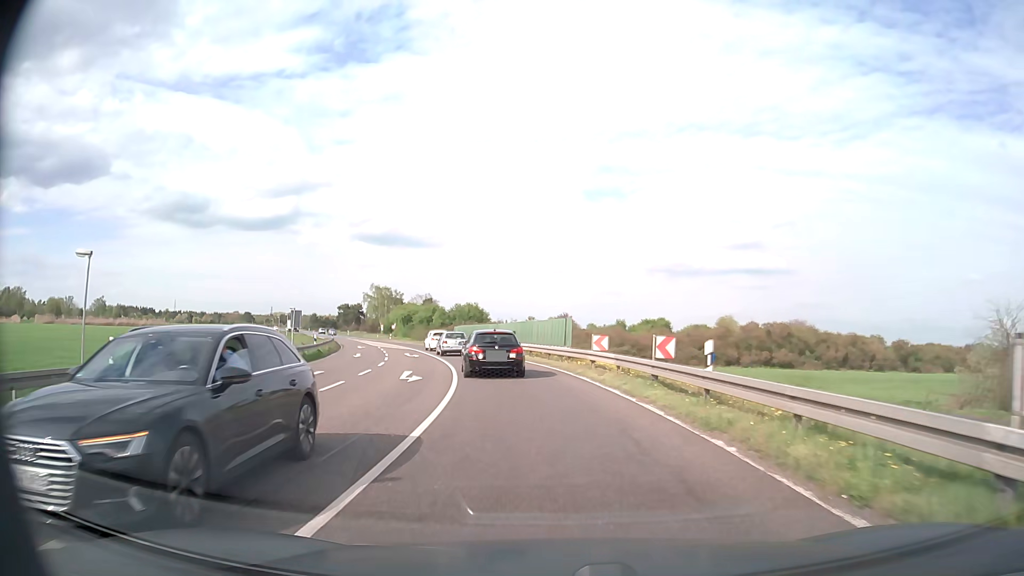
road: primary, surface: asphalt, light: Day
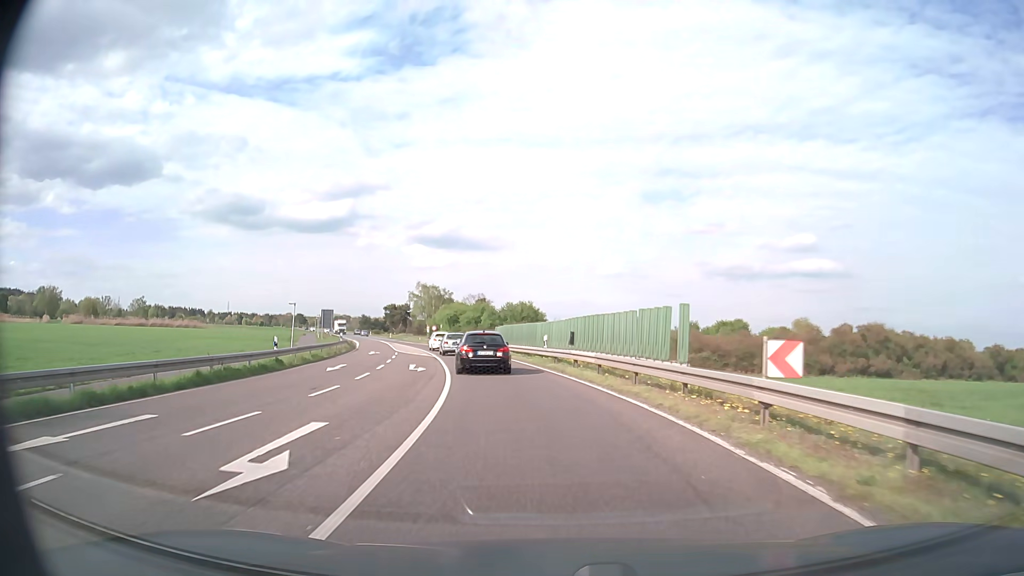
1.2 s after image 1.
(-0.6, +14.5) m; -5°
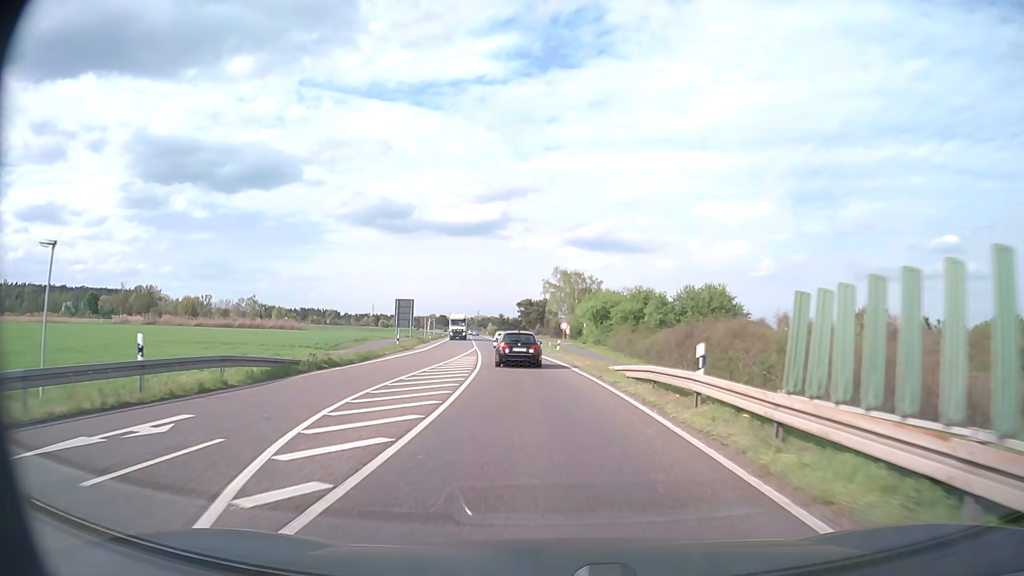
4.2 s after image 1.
(-4.9, +40.9) m; -13°
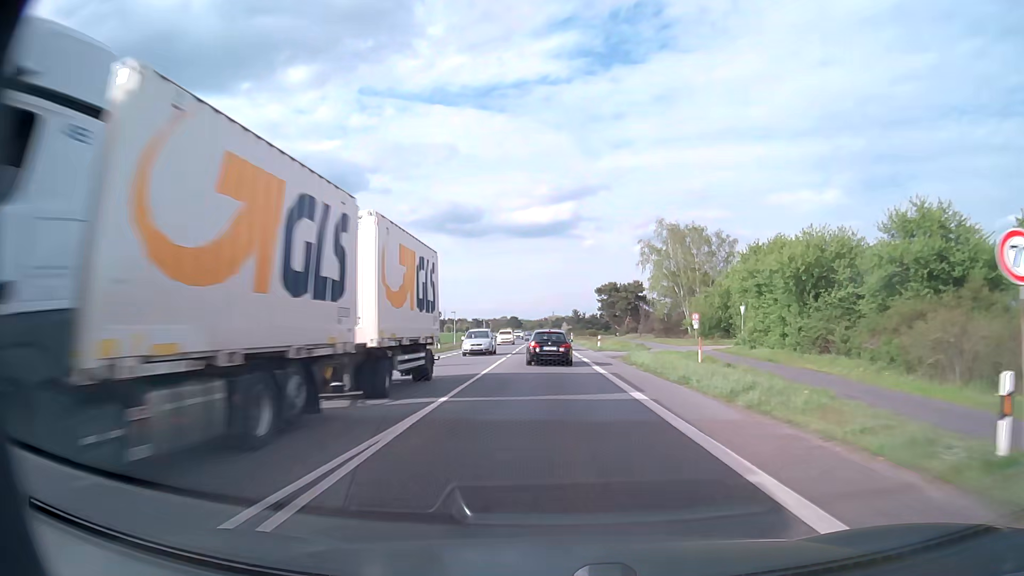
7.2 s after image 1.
(-3.4, +49.3) m; -7°
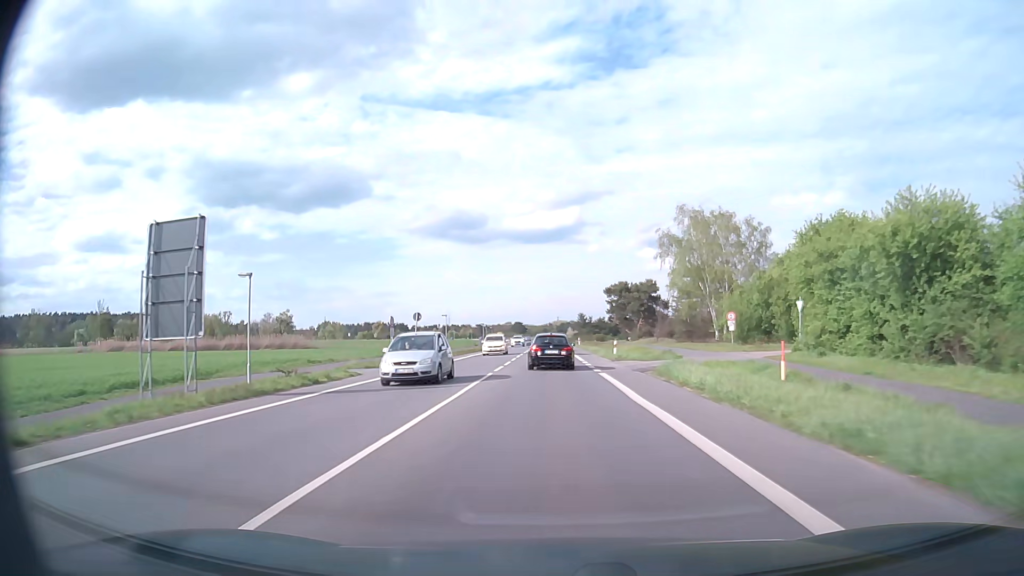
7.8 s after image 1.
(0.0, +10.5) m; 0°
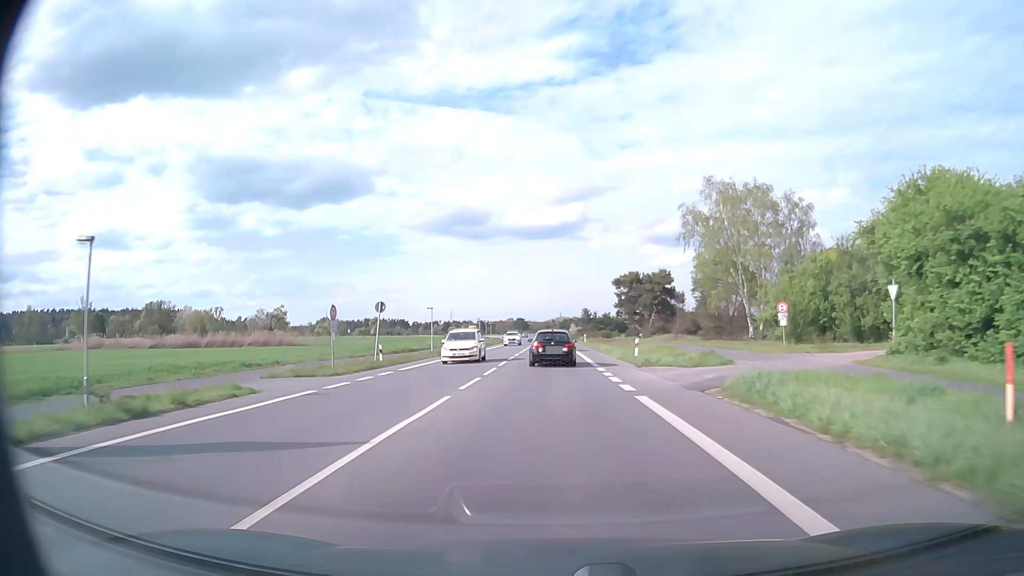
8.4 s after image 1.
(-0.1, +10.5) m; 0°
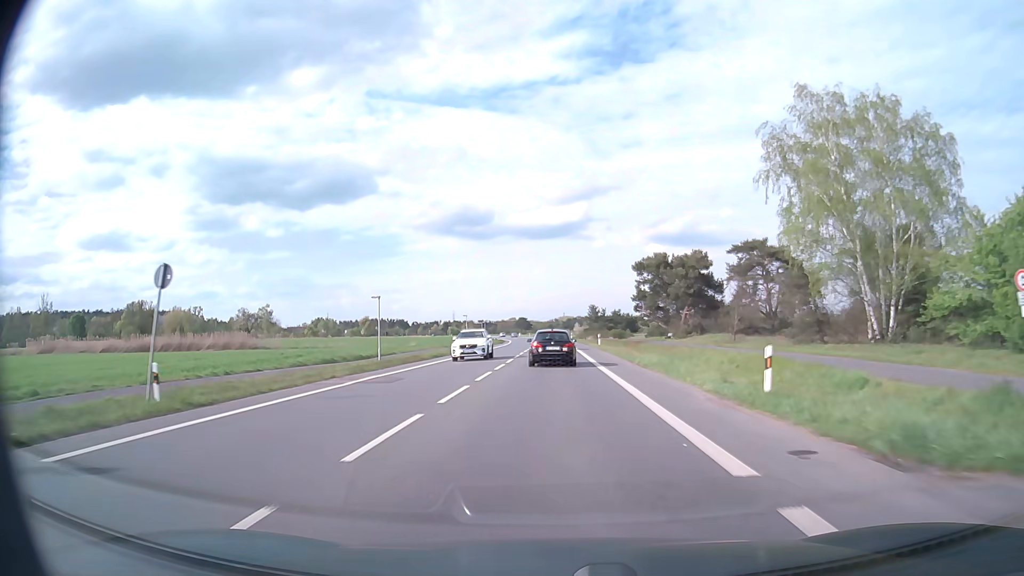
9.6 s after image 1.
(0.0, +21.1) m; 0°
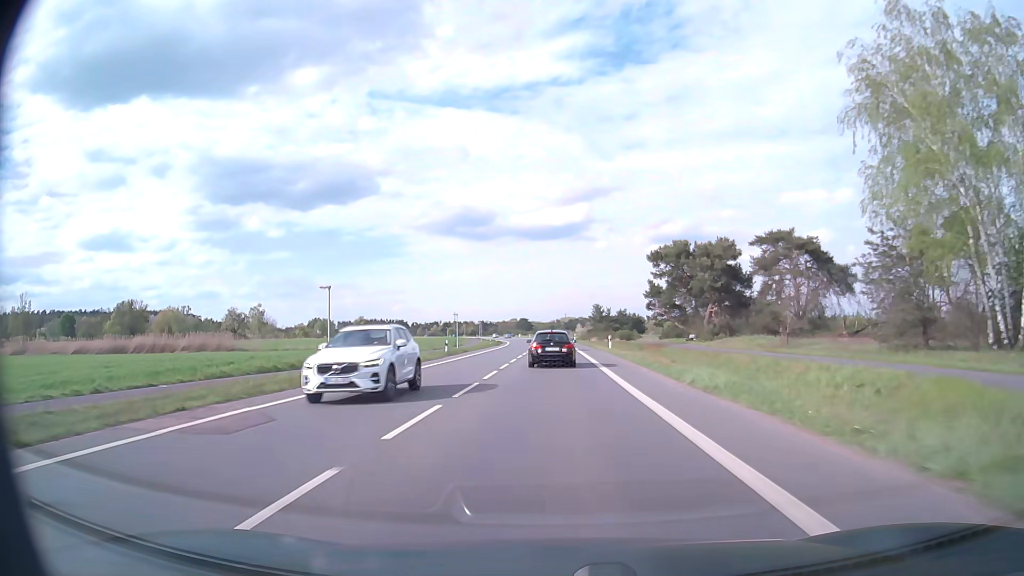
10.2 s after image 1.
(0.0, +10.6) m; 0°
(0, +10) (0, +20) (0, +30) (0, +40) (0, +50) (0, +60) (0, +70) (0, +80) (0, +90) (-1, +100) m
